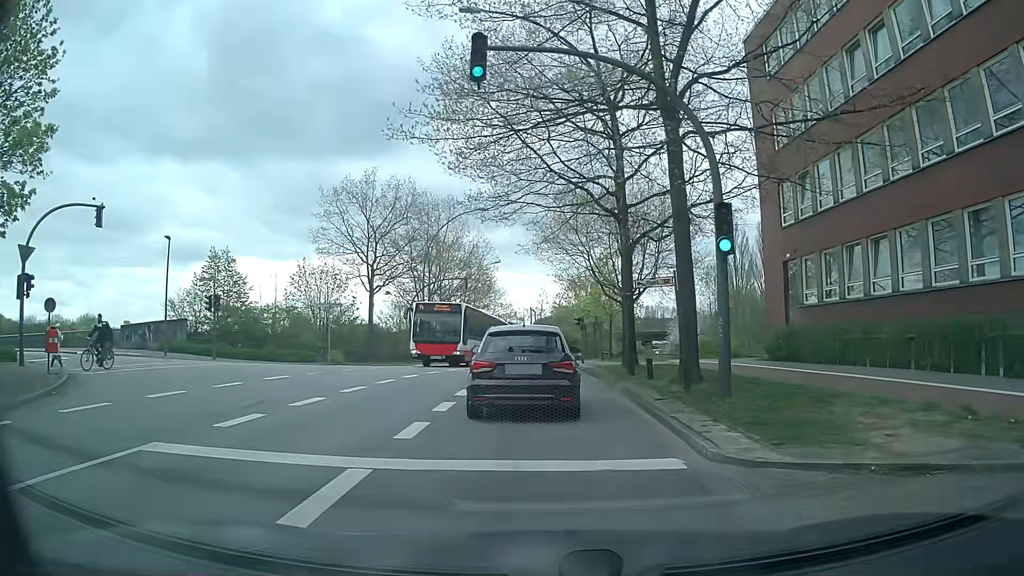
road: secondary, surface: asphalt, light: Day
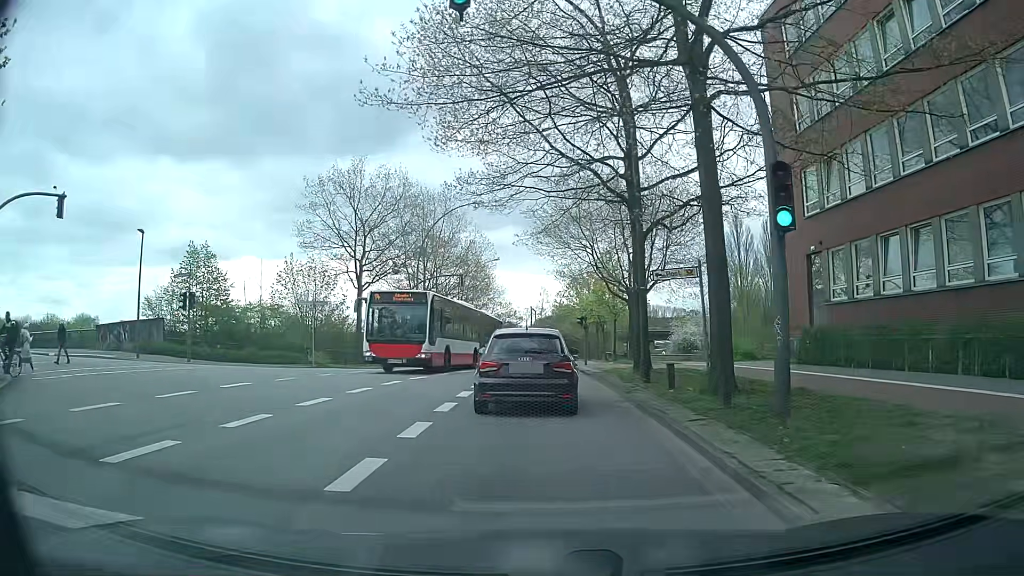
(0.0, +2.8) m; +1°
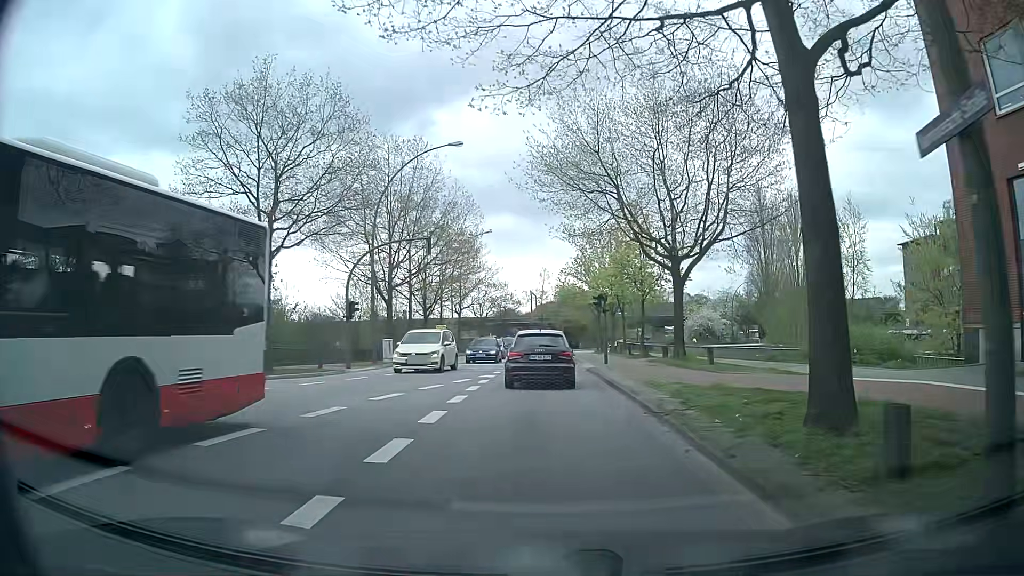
(-0.1, +13.7) m; 0°
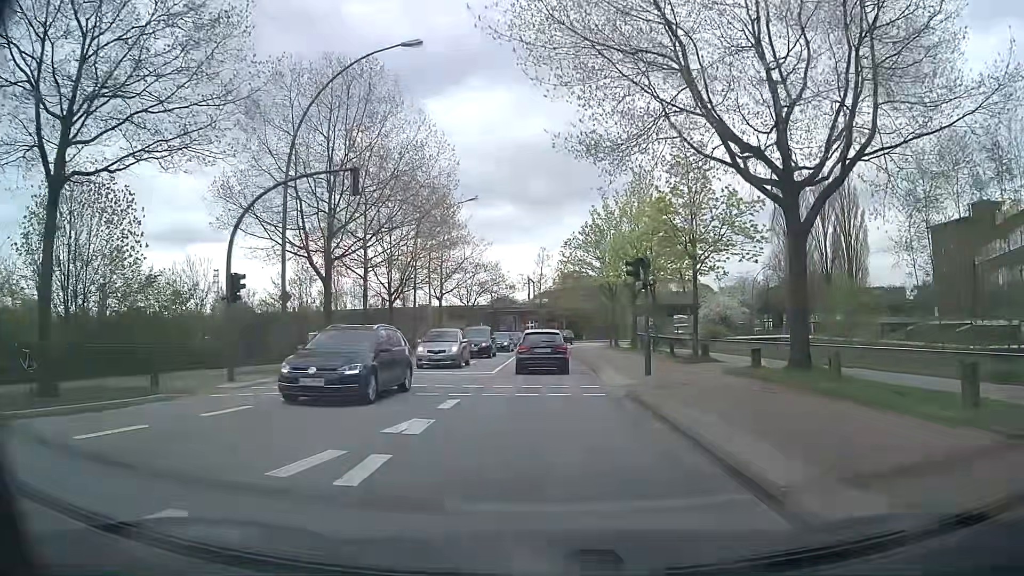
(-0.2, +13.1) m; 0°
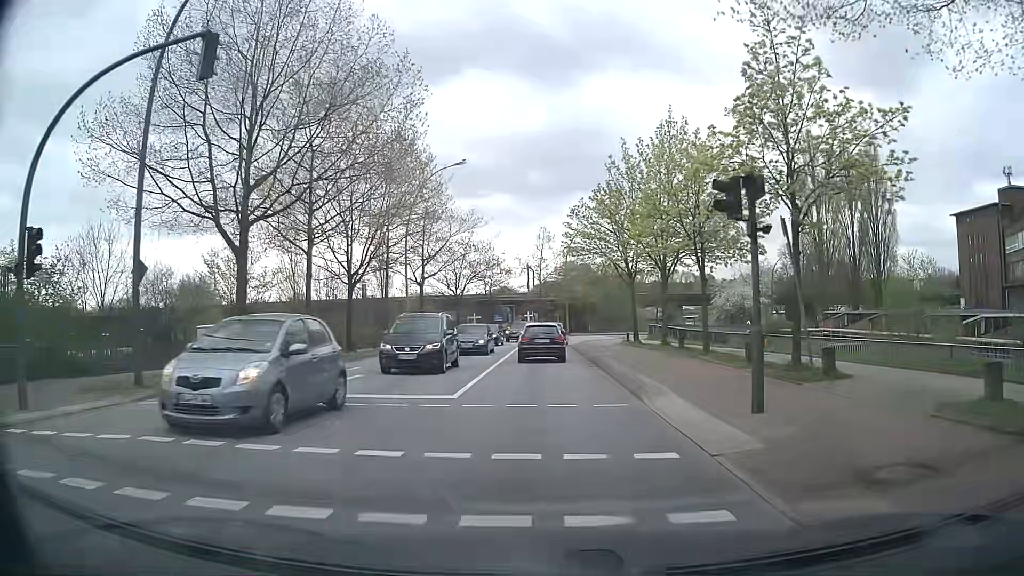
(-0.1, +9.8) m; 0°
(0, +10) (0, +20) (0, +30) (0, +40) (0, +50) (+3, +60) (+7, +69) (+13, +76) (+21, +83) (+29, +89) m
